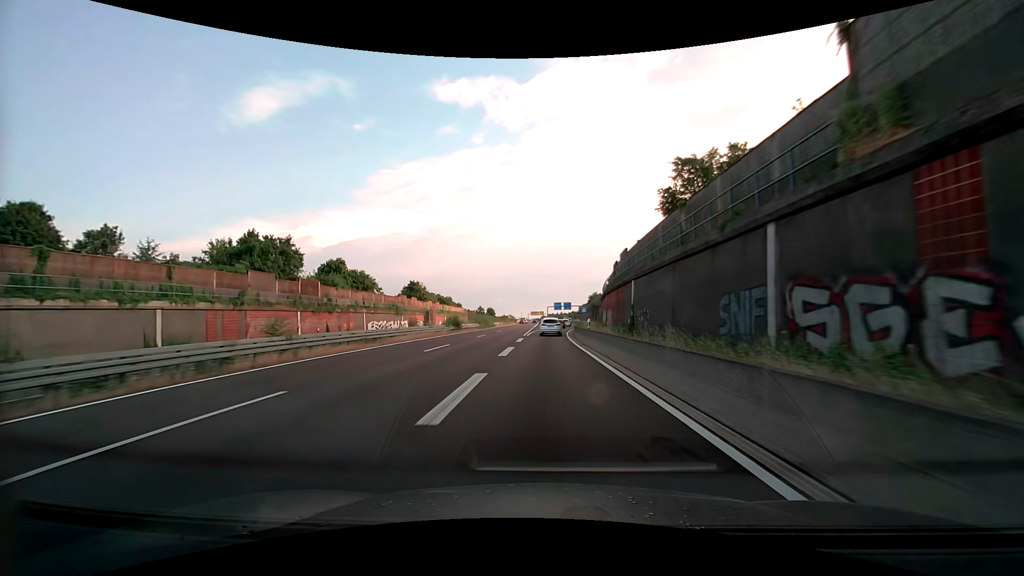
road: trunk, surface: asphalt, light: Day
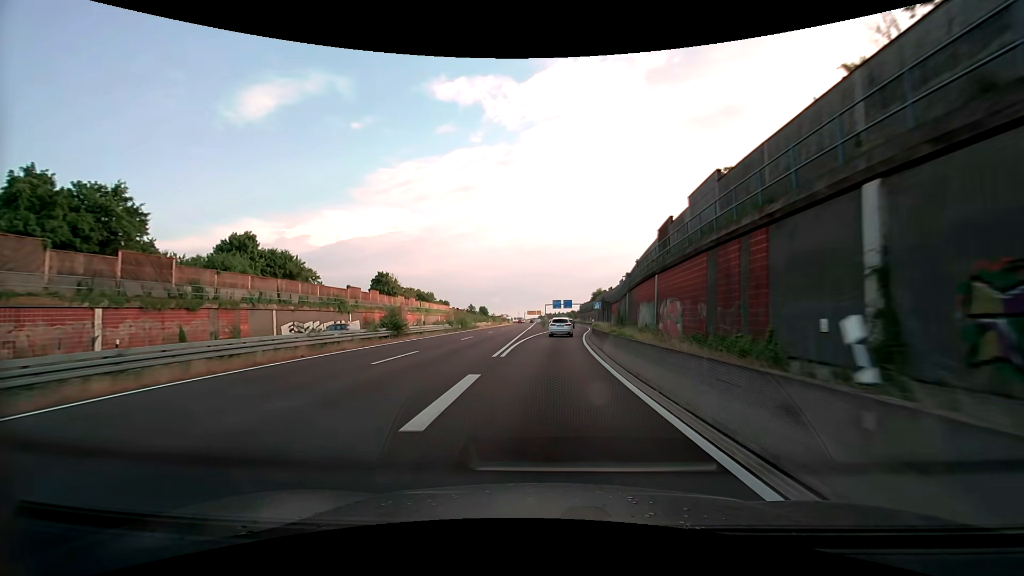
(0.0, +24.3) m; 0°
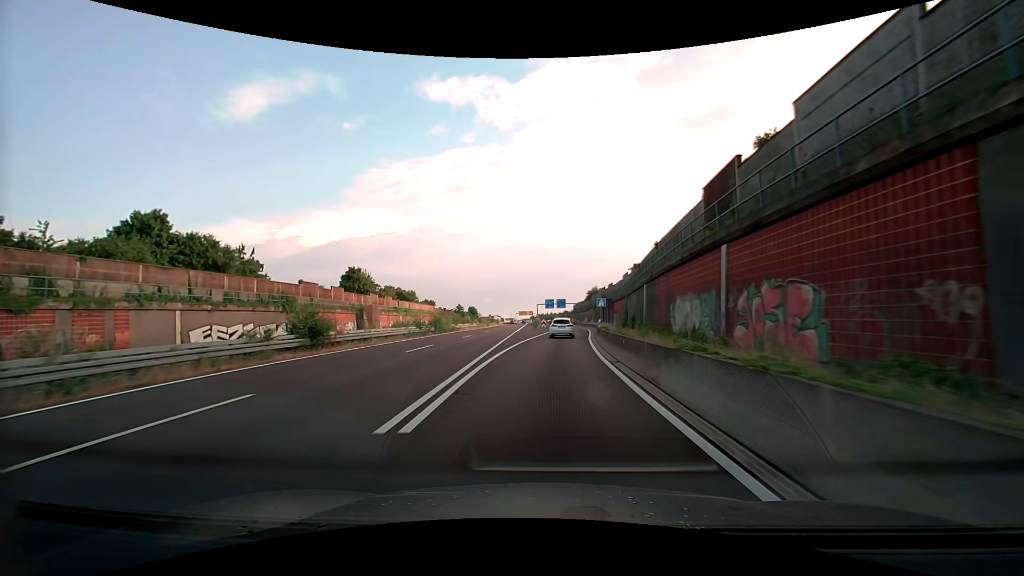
(0.0, +12.0) m; +1°
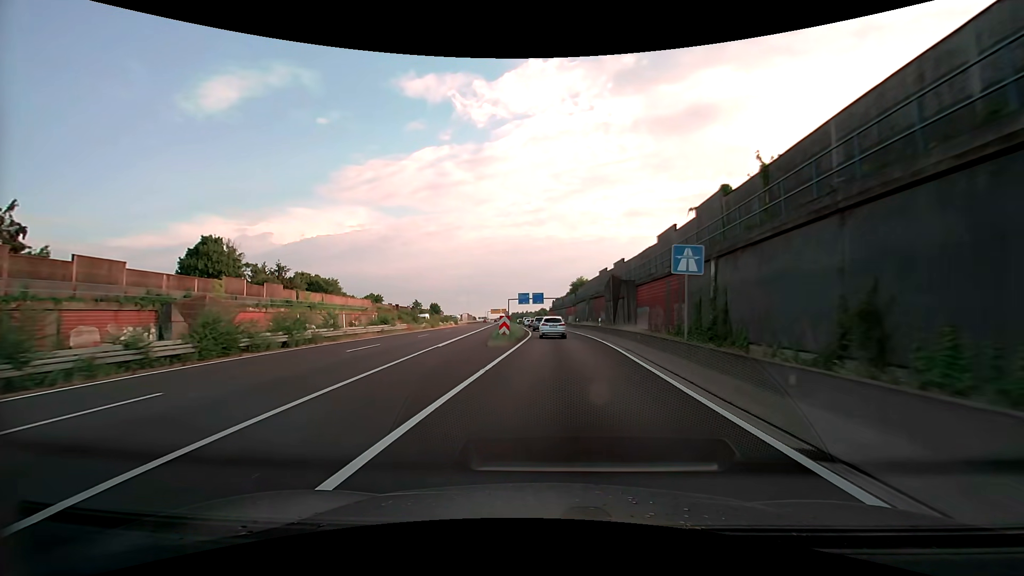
(+0.8, +35.3) m; +3°
